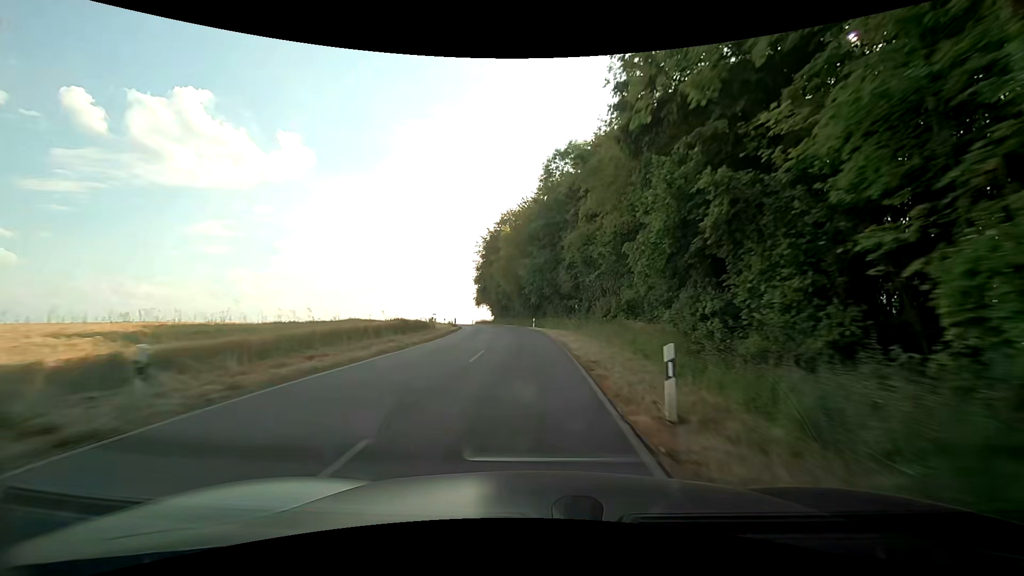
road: tertiary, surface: asphalt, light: Day
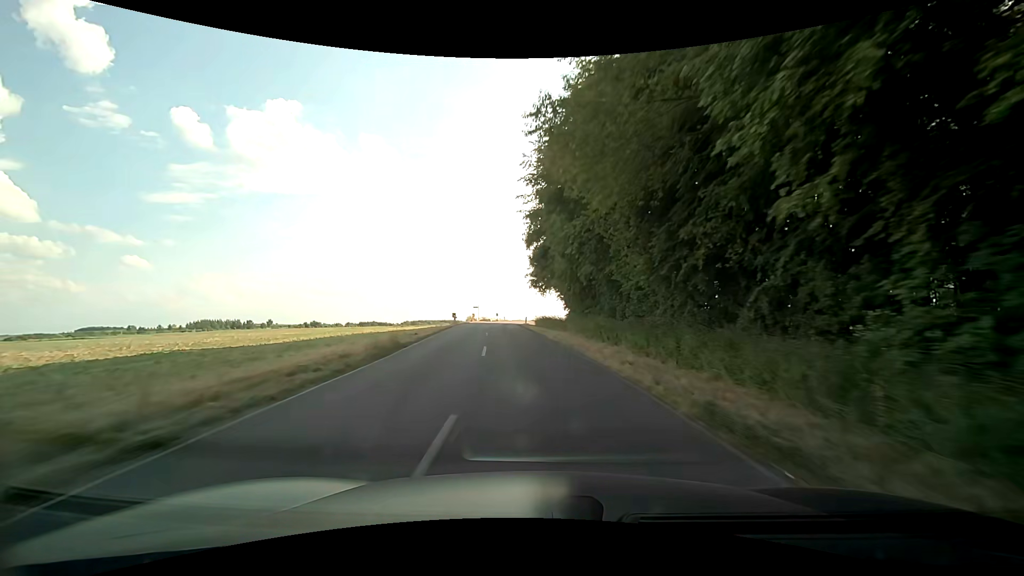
(-2.6, +46.9) m; -9°
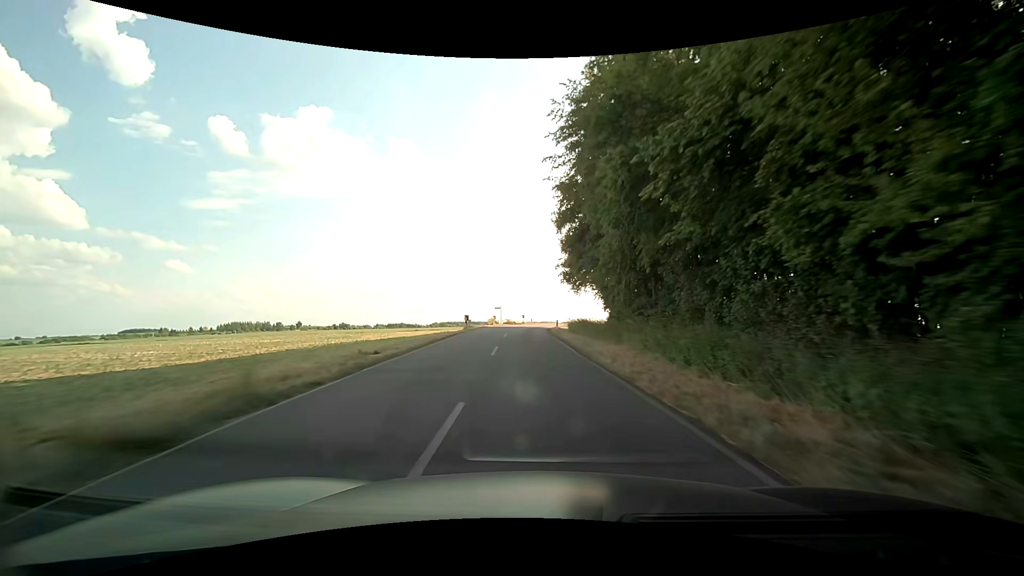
(-0.3, +11.1) m; -3°
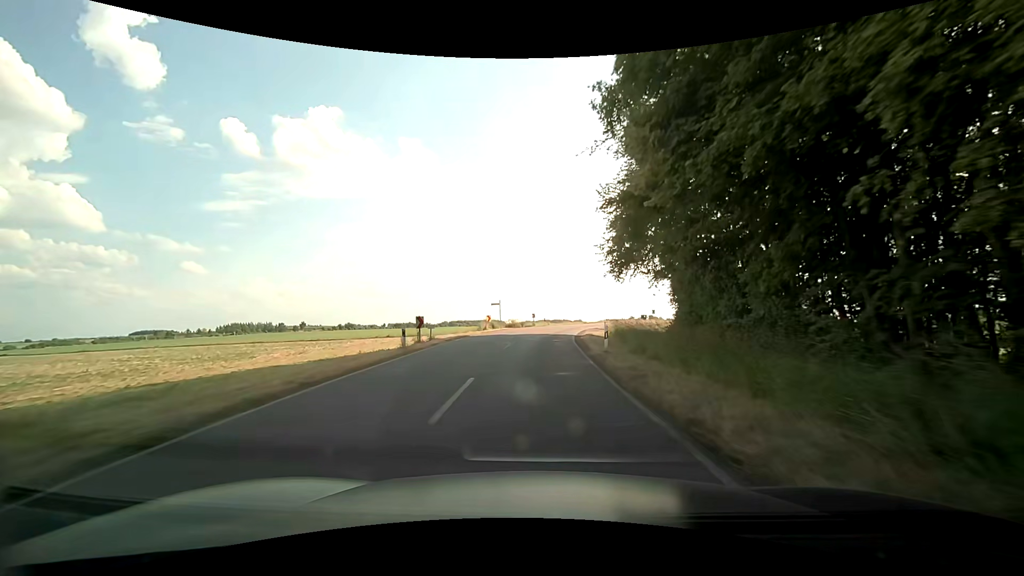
(-0.5, +21.6) m; -2°
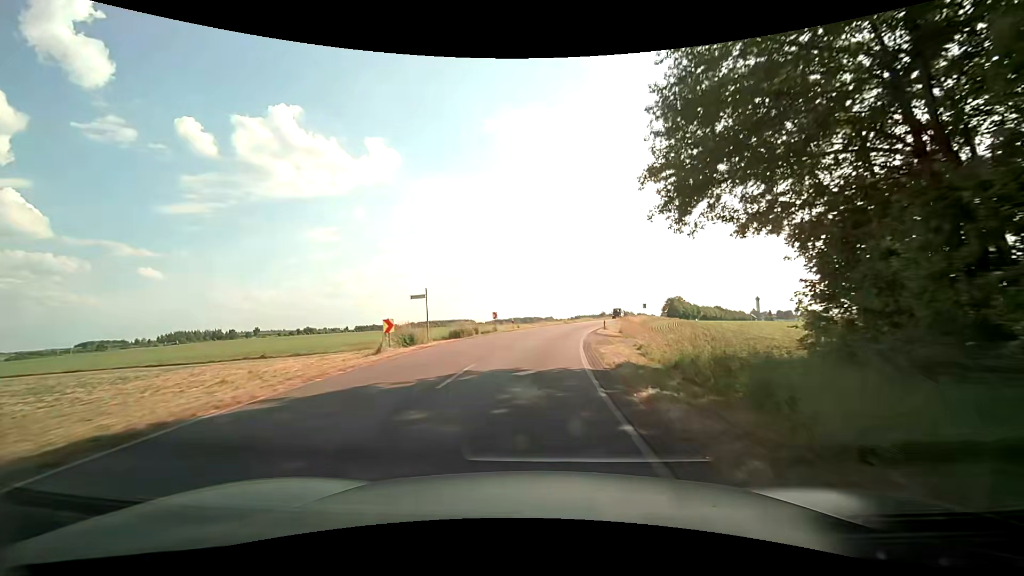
(+0.4, +21.4) m; +3°
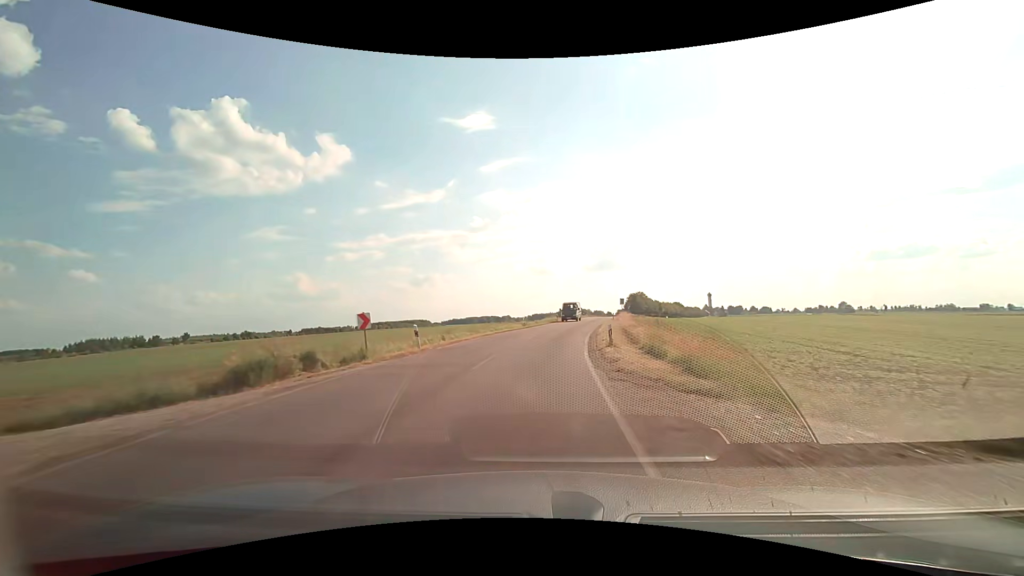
(+0.9, +21.4) m; +5°
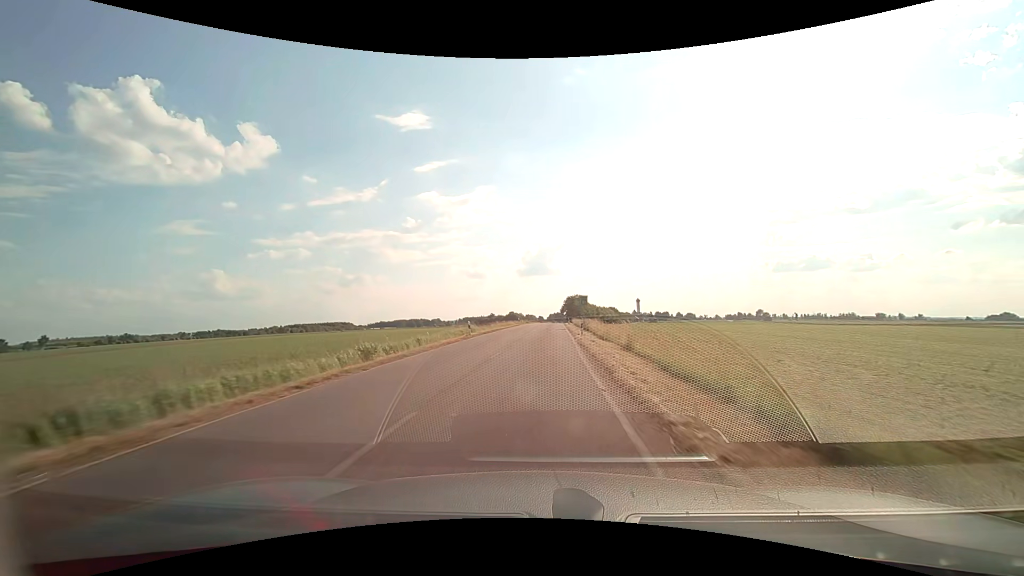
(+2.4, +32.6) m; +8°
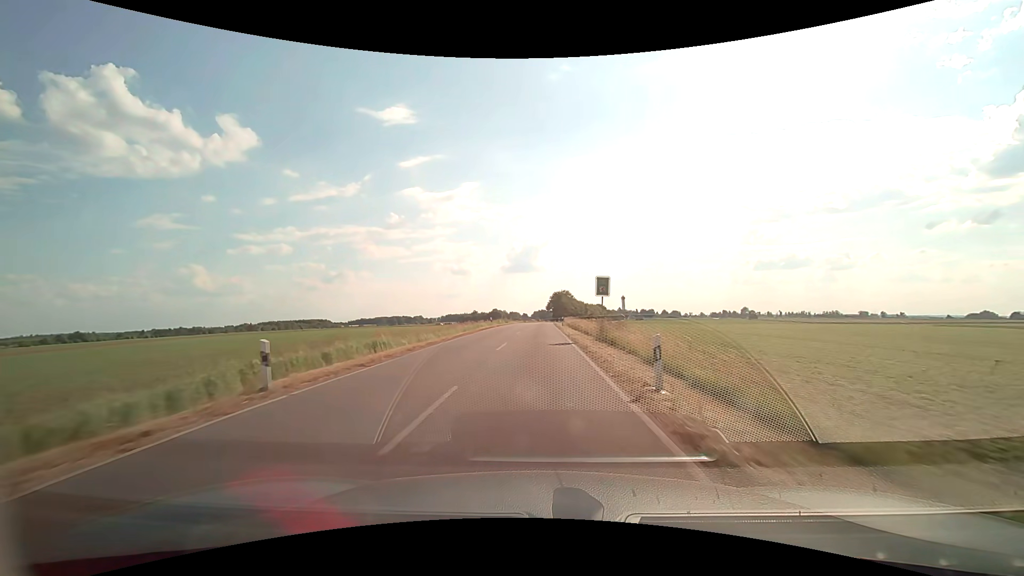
(+0.4, +22.2) m; +2°
(0, +10) (0, +20) (0, +30) (0, +40) (0, +50) (0, +60) (+1, +70) (+1, +80) (+1, +90) (+2, +100) m
